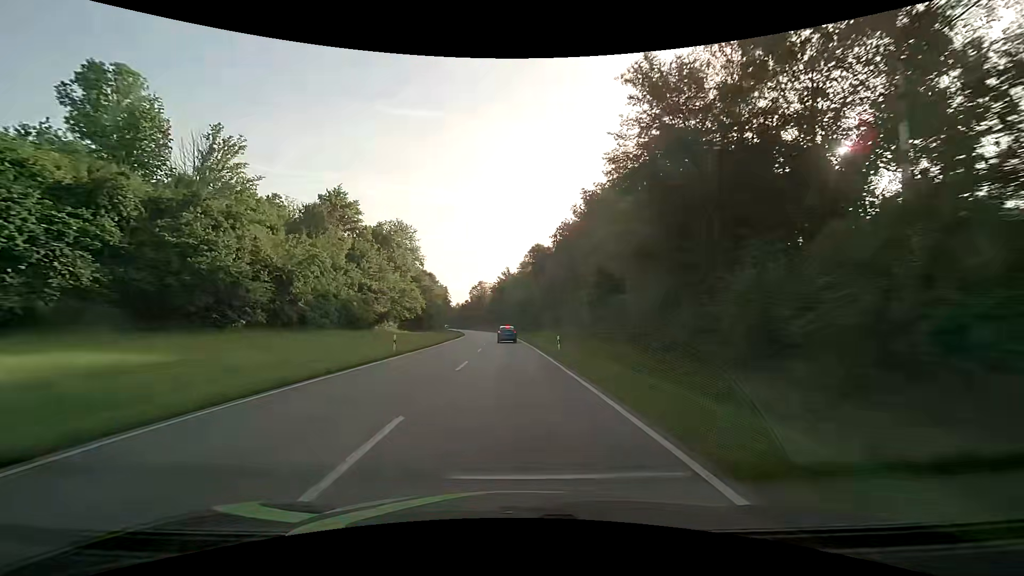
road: secondary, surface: asphalt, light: Day
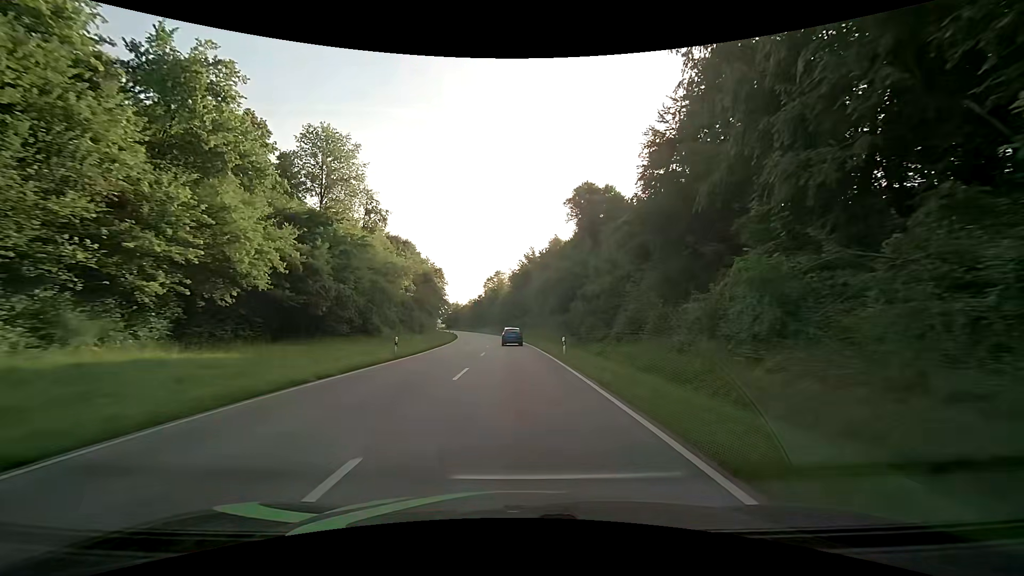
(-1.1, +50.2) m; -3°
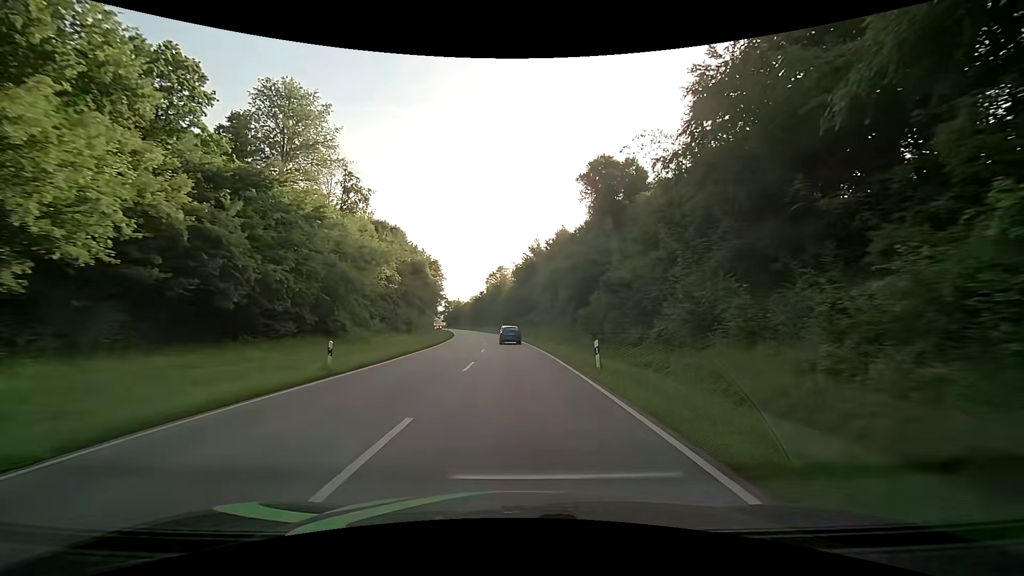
(0.0, +9.7) m; 0°
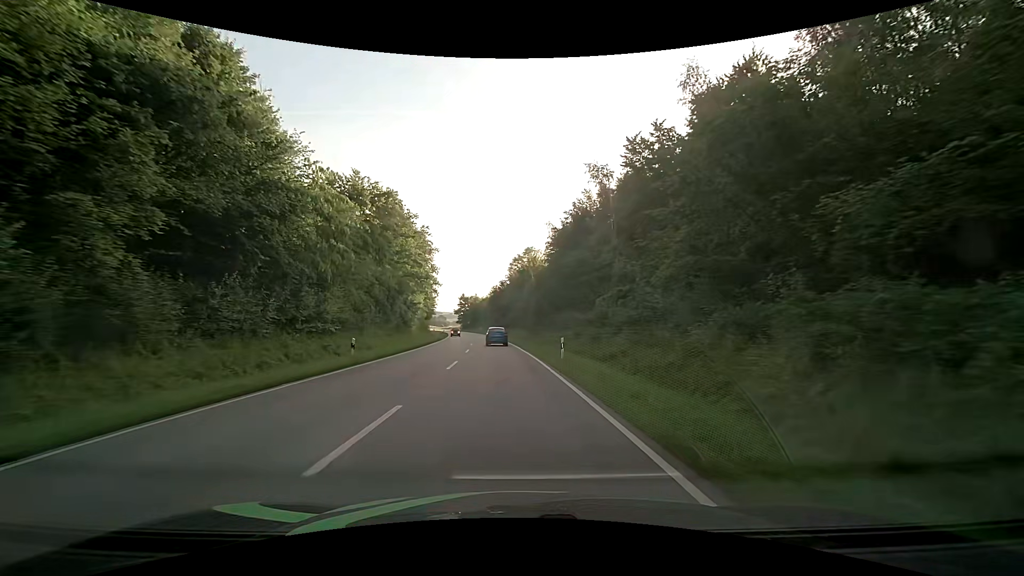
(-1.1, +47.1) m; -3°
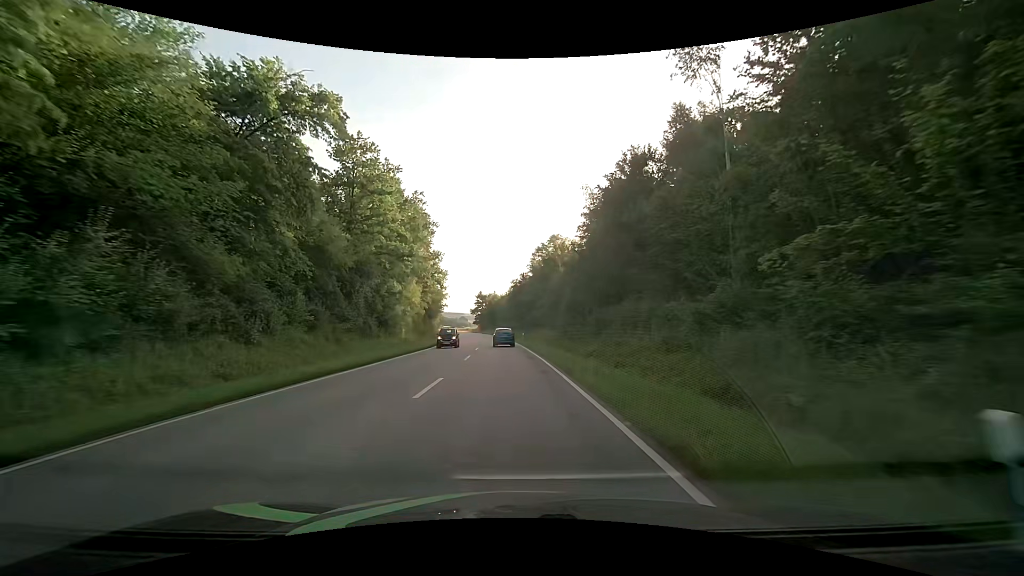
(-0.5, +18.8) m; -2°
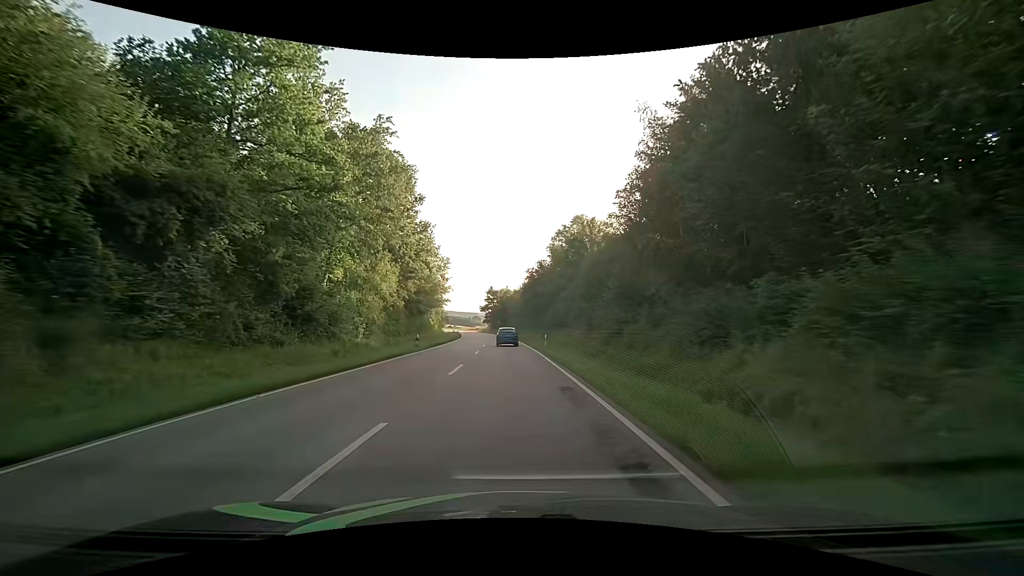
(-0.4, +18.9) m; -2°
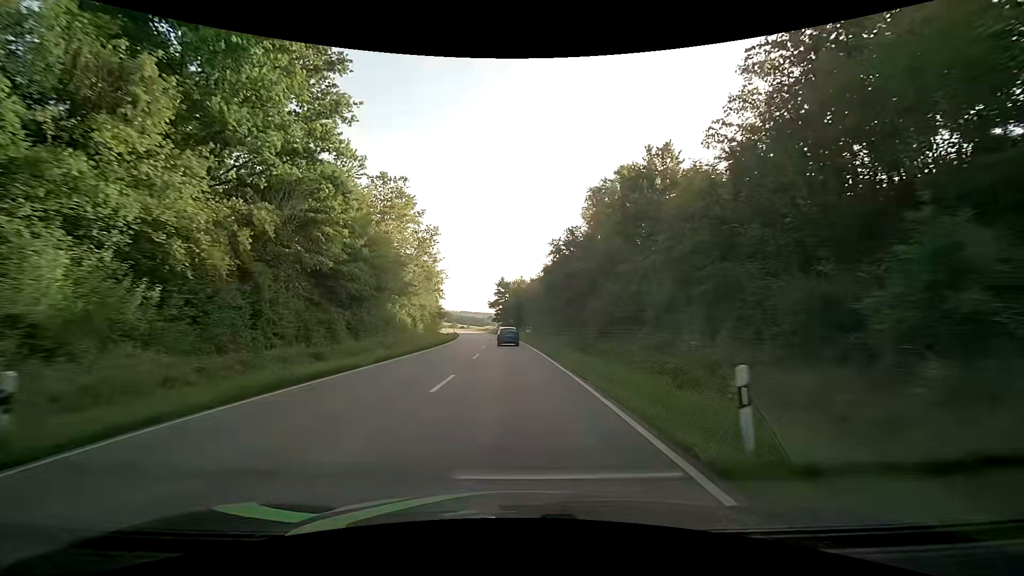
(-0.4, +28.3) m; -2°
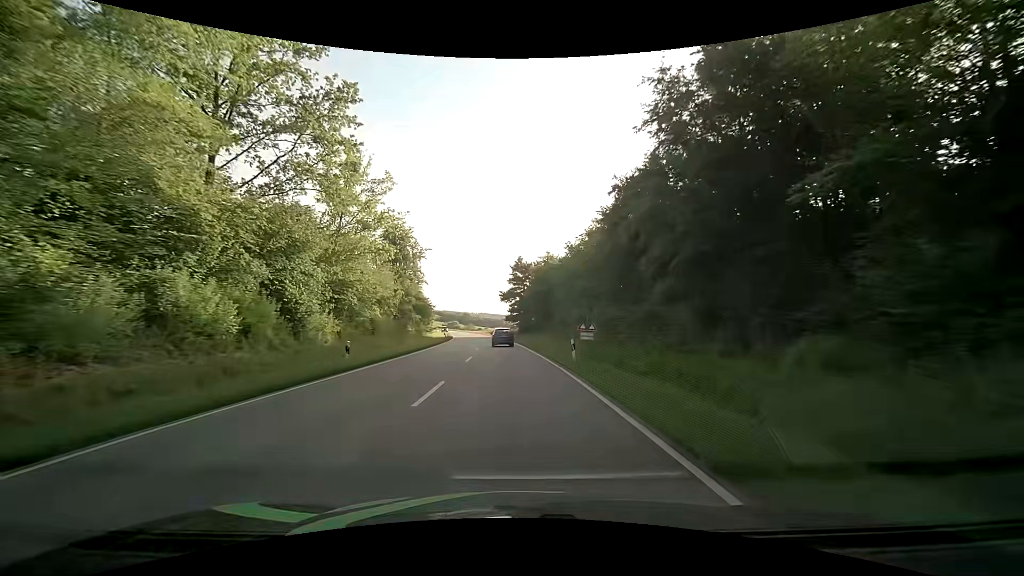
(-0.5, +38.0) m; -2°
(0, +10) (0, +20) (-1, +30) (-1, +40) (-2, +50) (-3, +60) (-3, +70) (-5, +80) (-6, +90) (-7, +100) m
